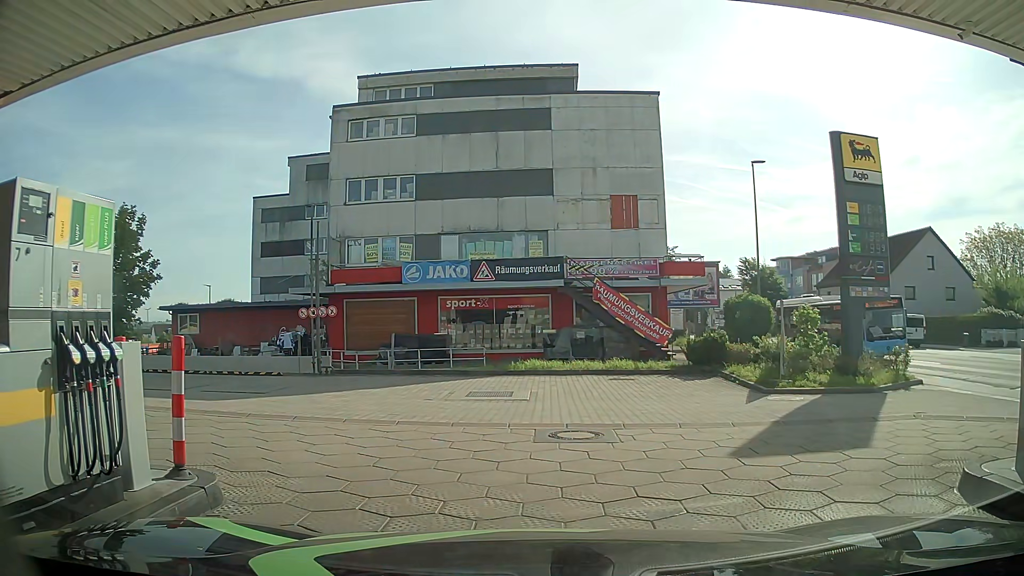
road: service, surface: paving_stones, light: Day
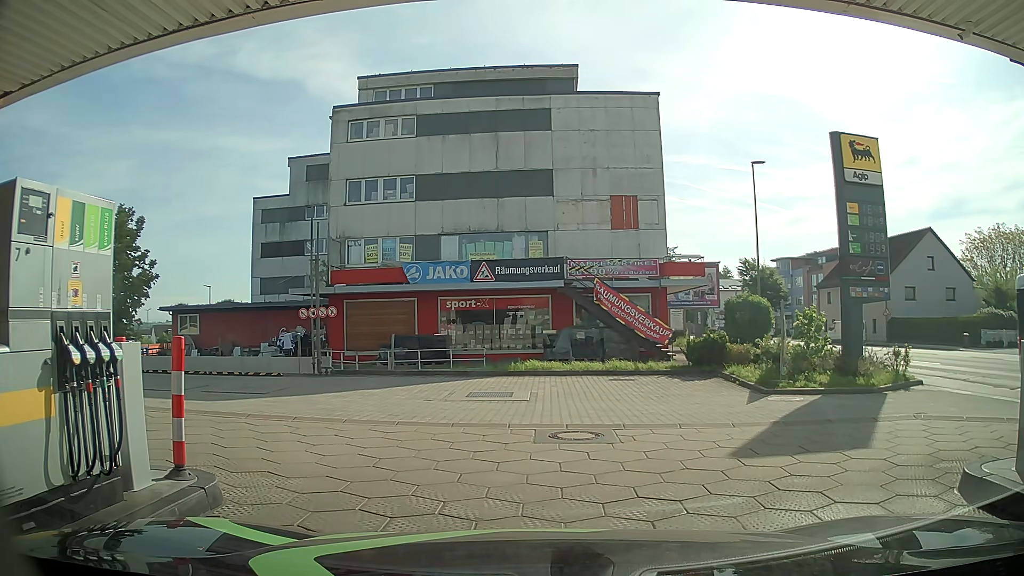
(0.0, +0.1) m; 0°
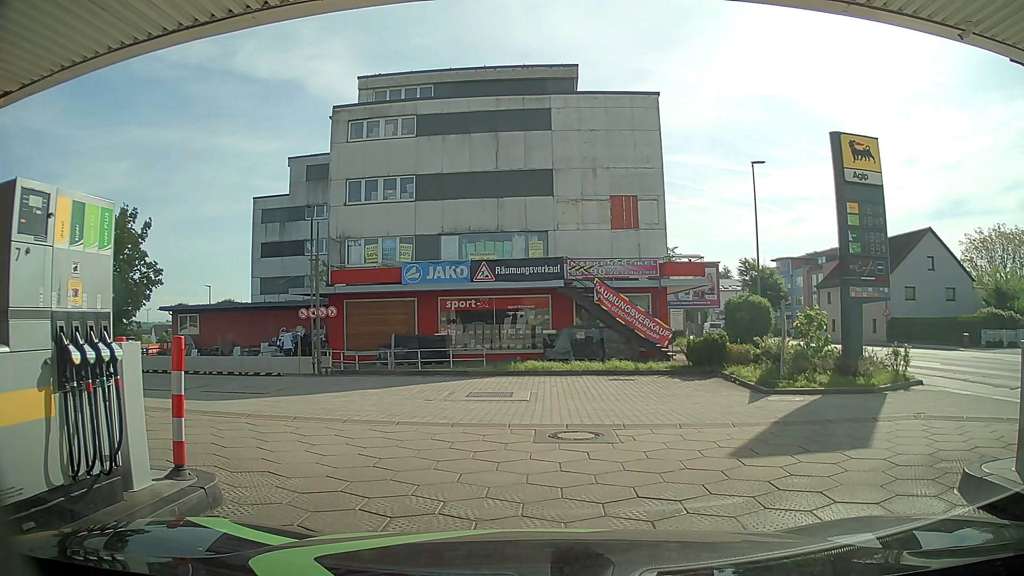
(0.0, 0.0) m; 0°
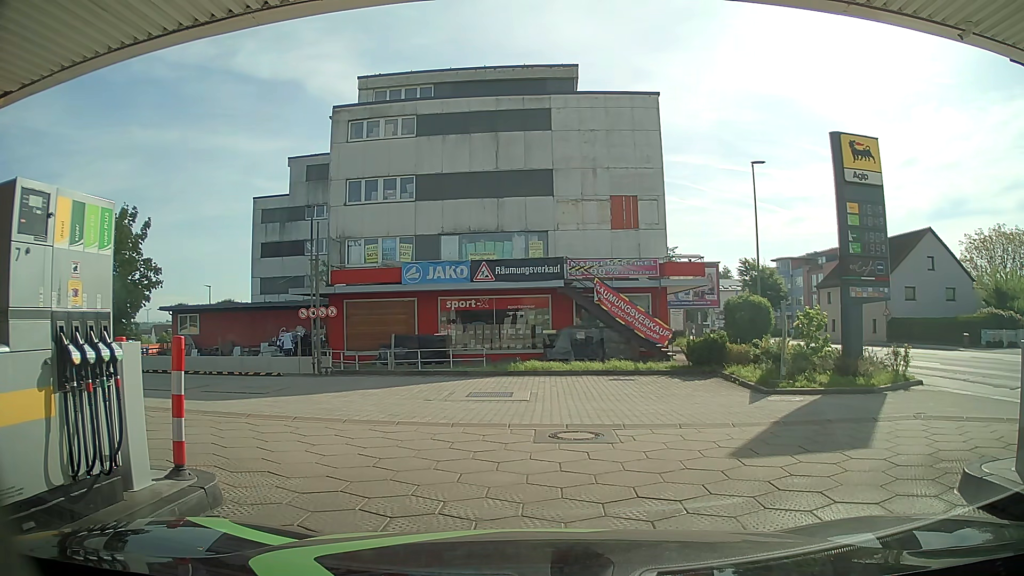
(0.0, 0.0) m; 0°
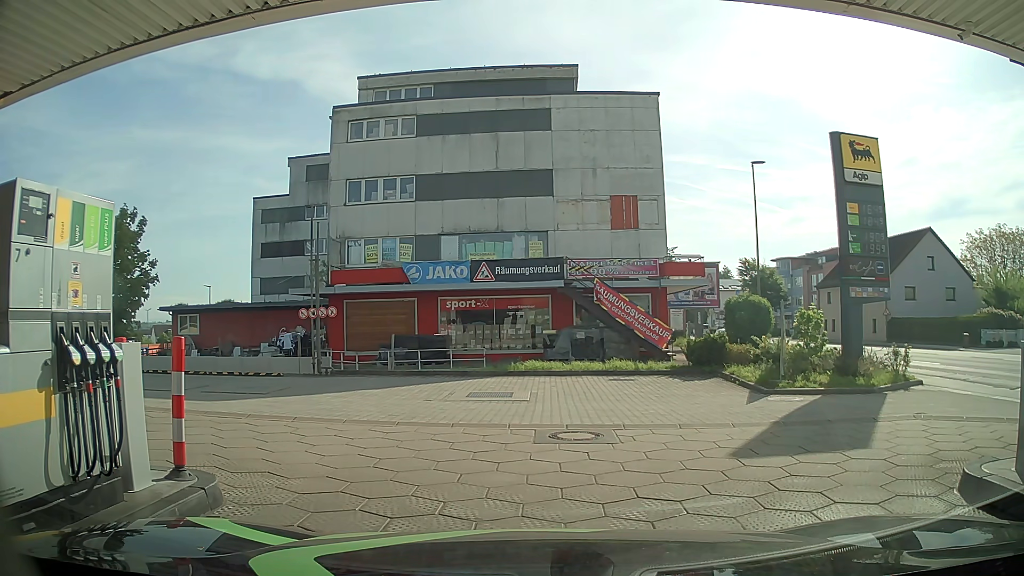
(0.0, 0.0) m; 0°
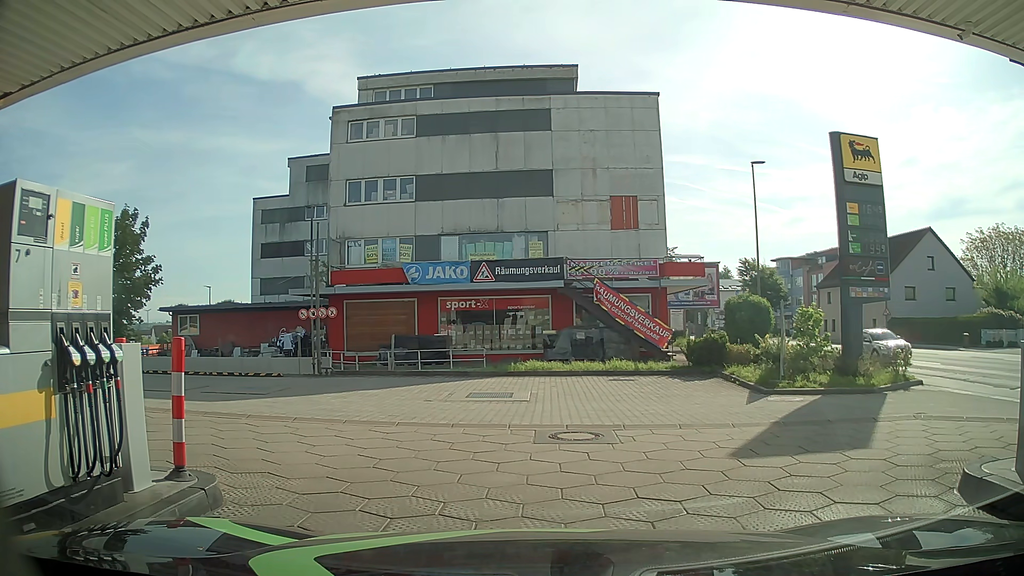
(0.0, 0.0) m; 0°
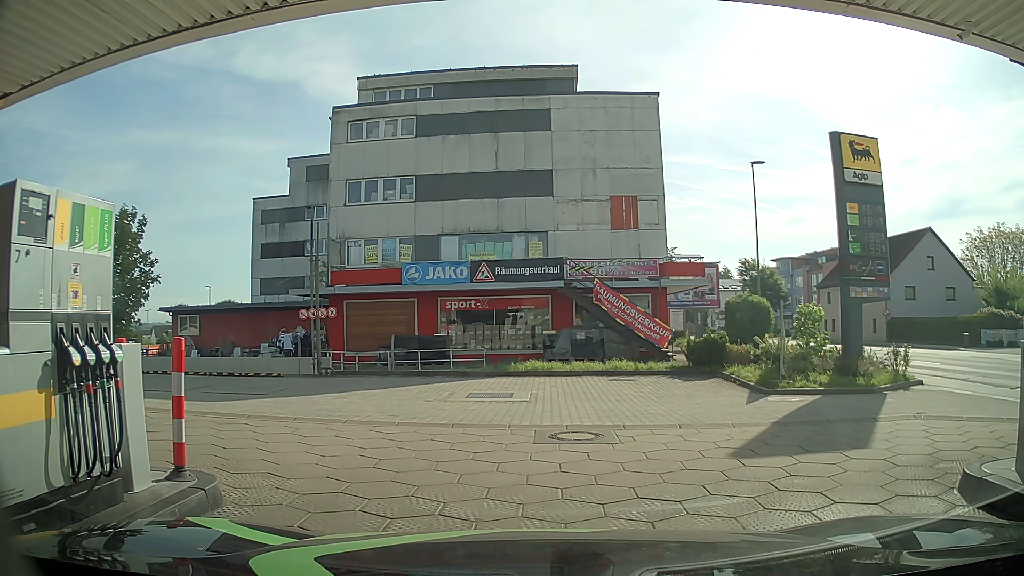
(0.0, 0.0) m; 0°
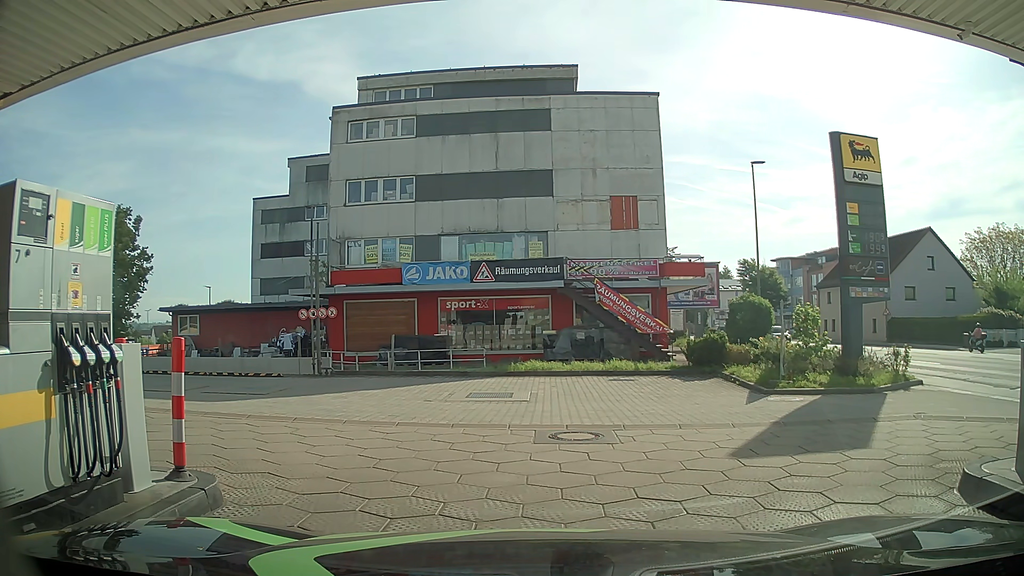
(0.0, 0.0) m; 0°
